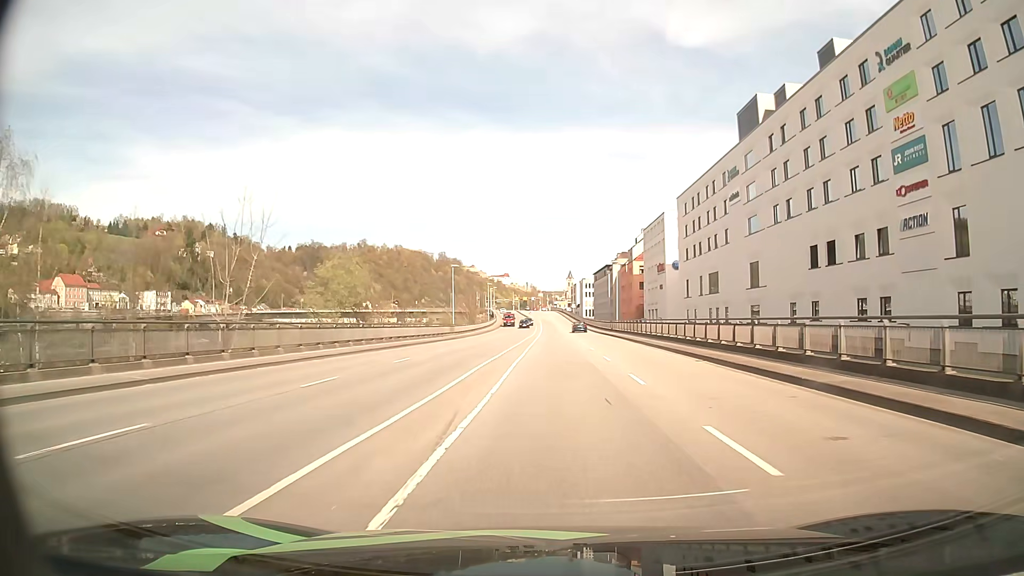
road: primary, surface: asphalt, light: Day
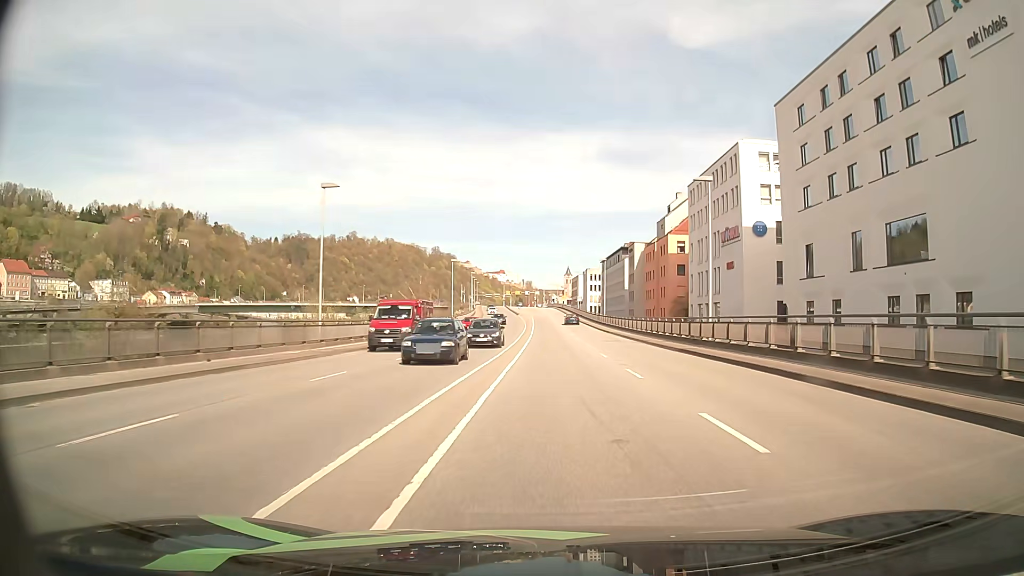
(0.0, +44.5) m; 0°
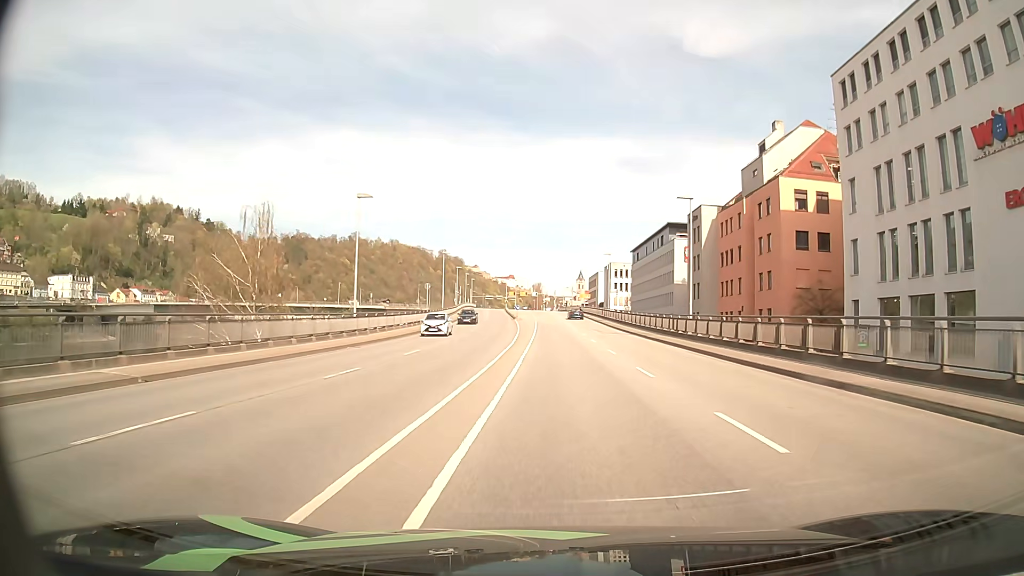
(-0.1, +45.0) m; -1°
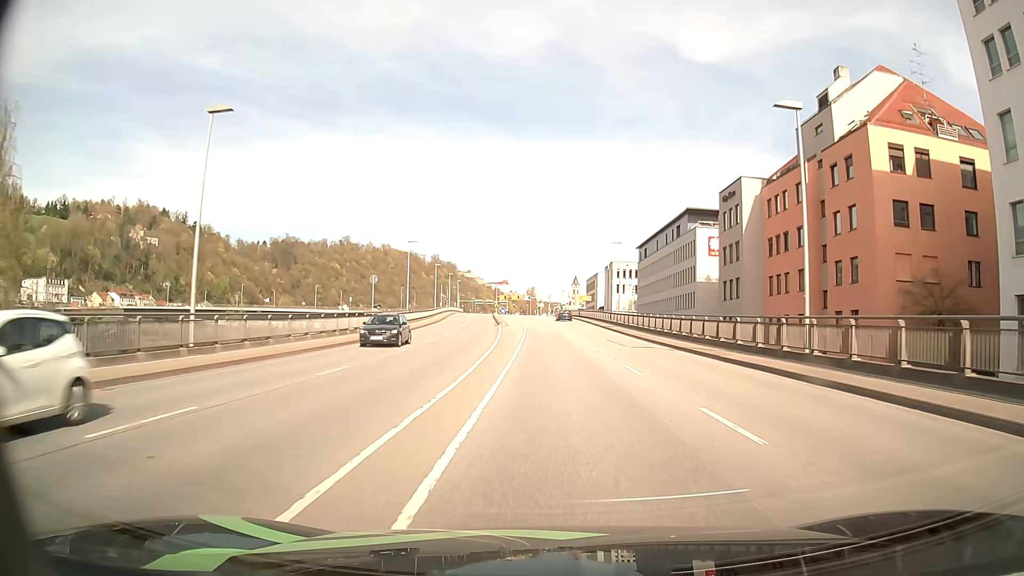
(0.0, +17.7) m; 0°
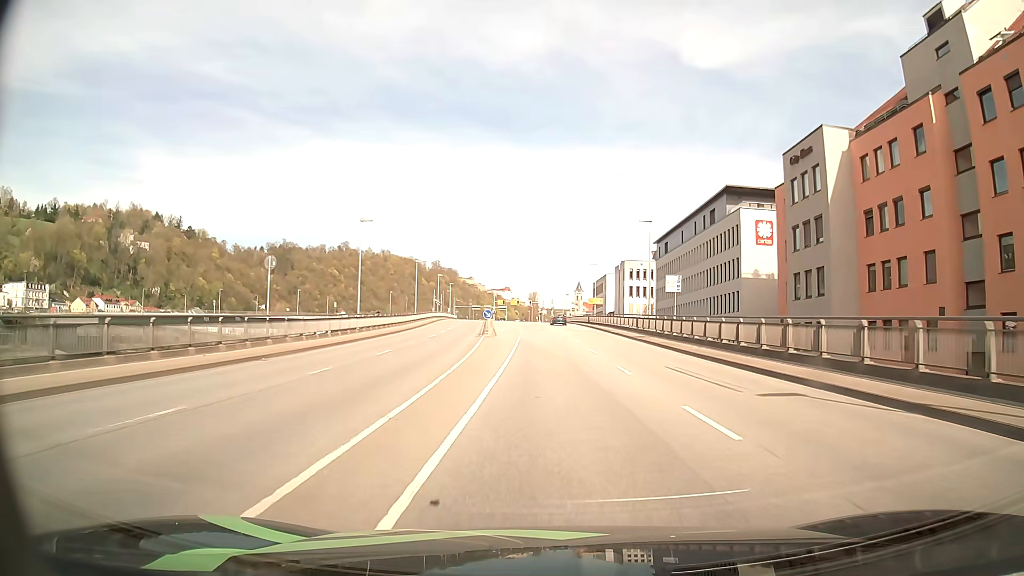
(0.0, +17.6) m; 0°
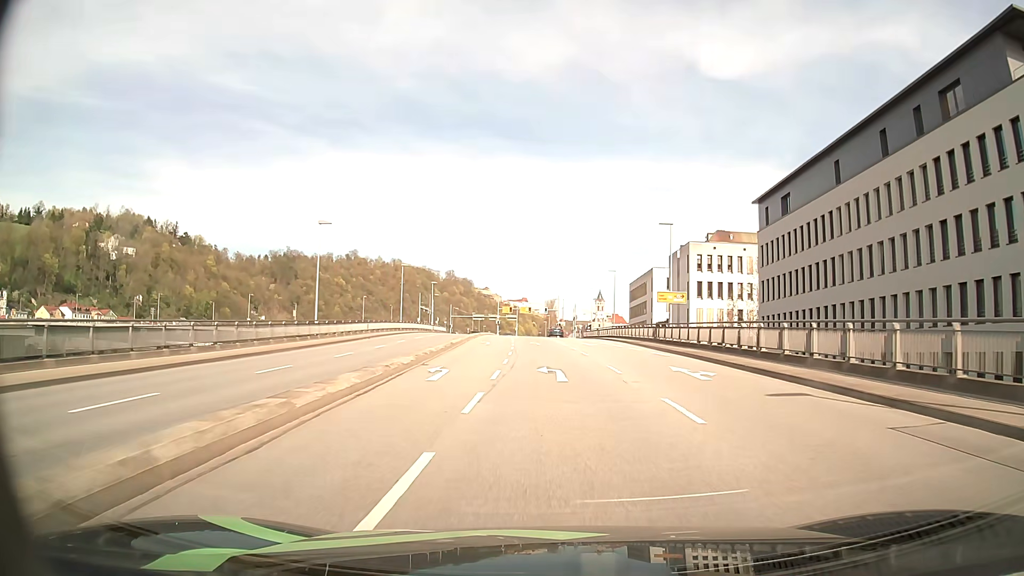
(-0.4, +43.7) m; -1°
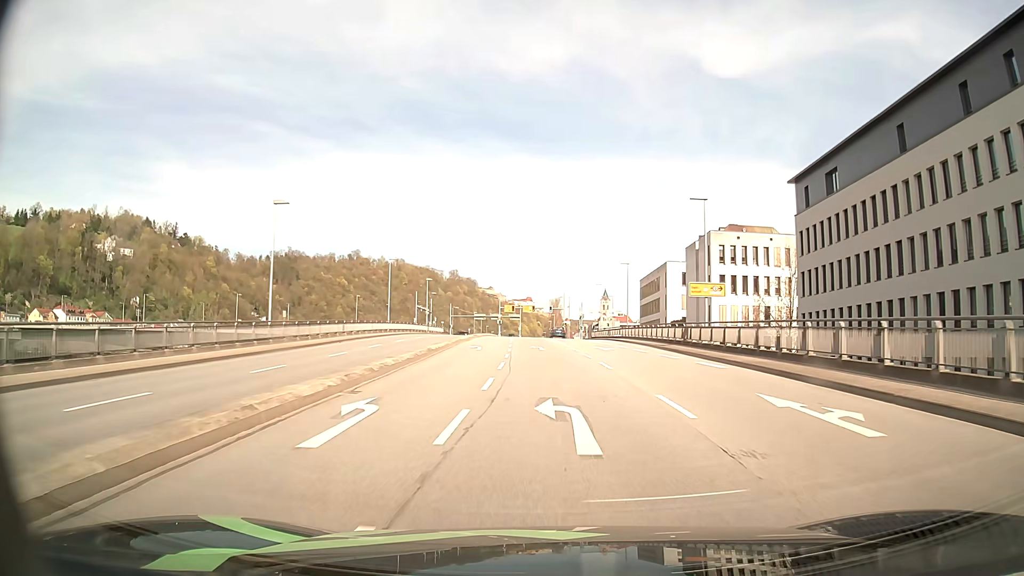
(0.0, +8.6) m; 0°
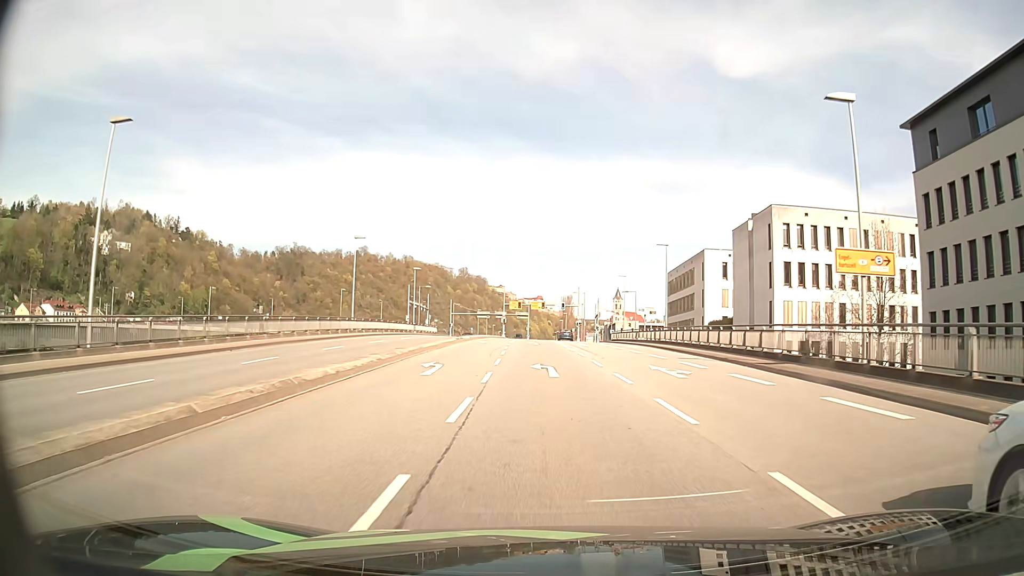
(-0.2, +17.0) m; -1°
(0, +10) (0, +20) (0, +30) (-1, +40) (-1, +50) (-1, +60) (-2, +70) (-2, +80) (-1, +90) (-1, +100) m
